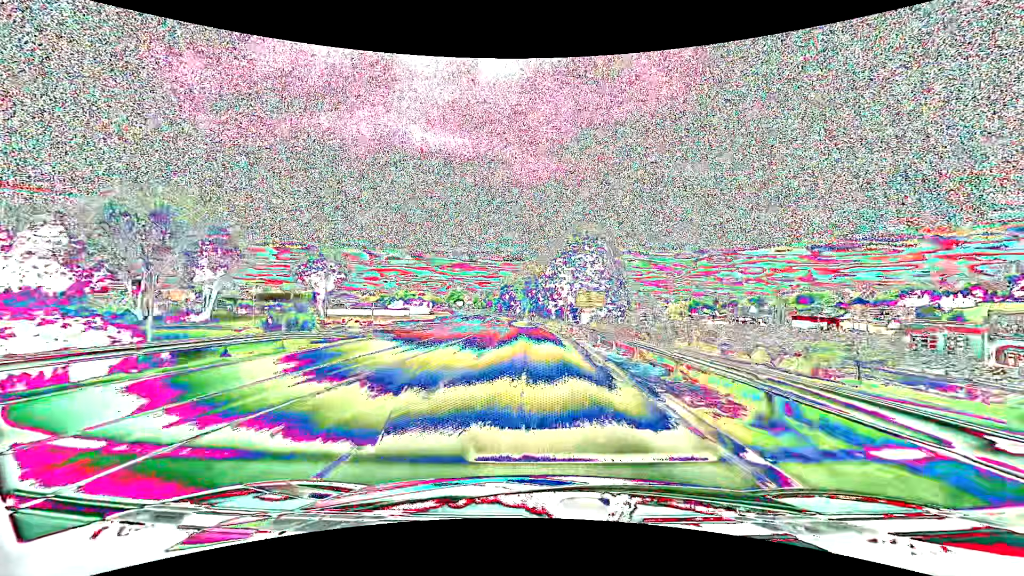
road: primary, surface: asphalt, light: Day
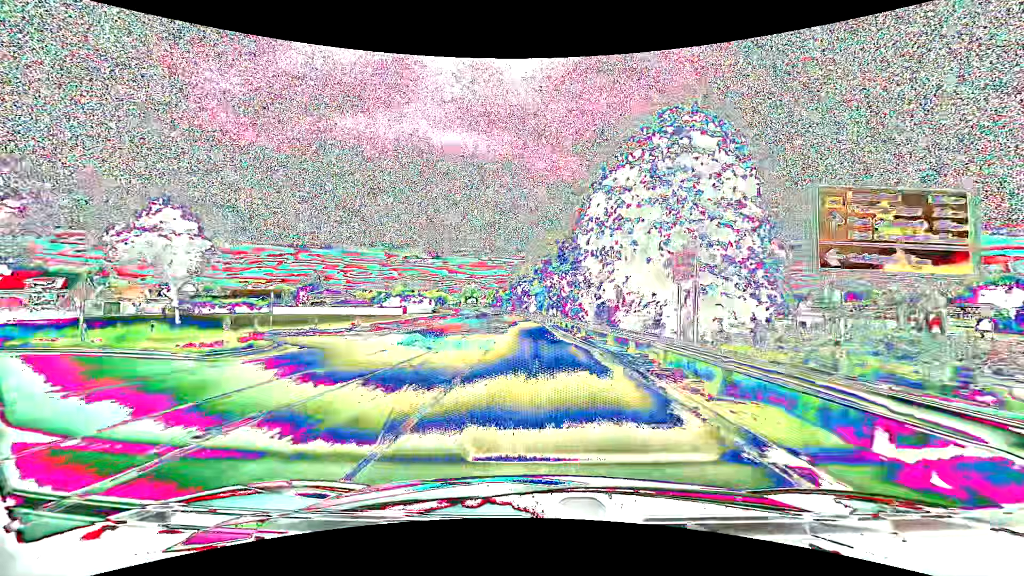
(-0.7, +34.0) m; -2°
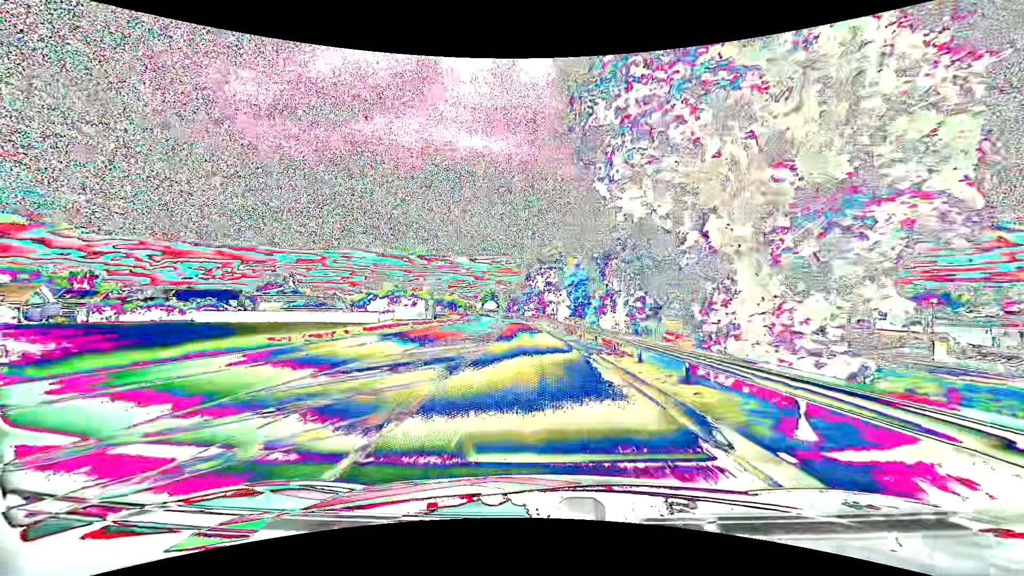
(-1.0, +46.7) m; -3°
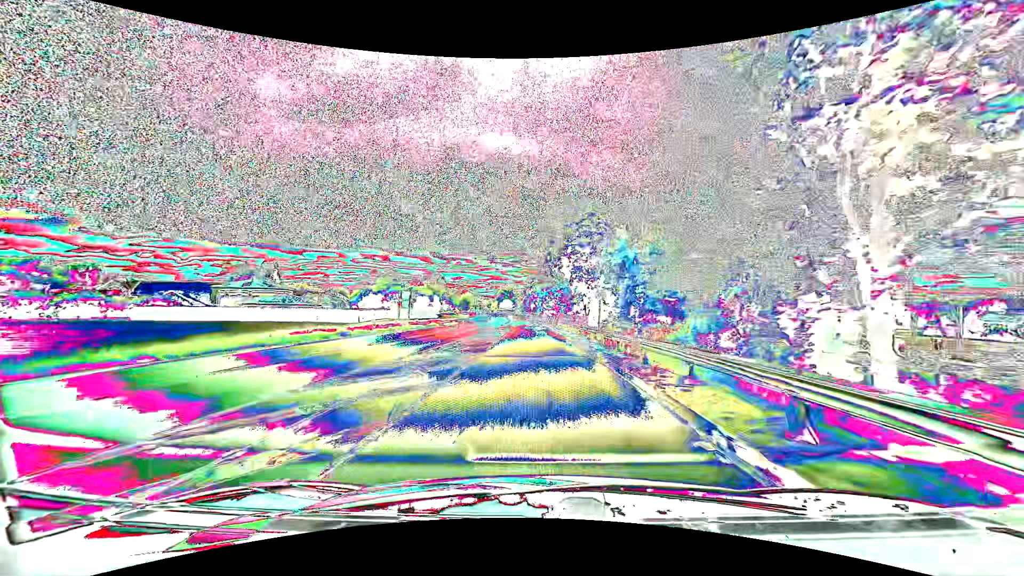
(-0.6, +24.2) m; -2°
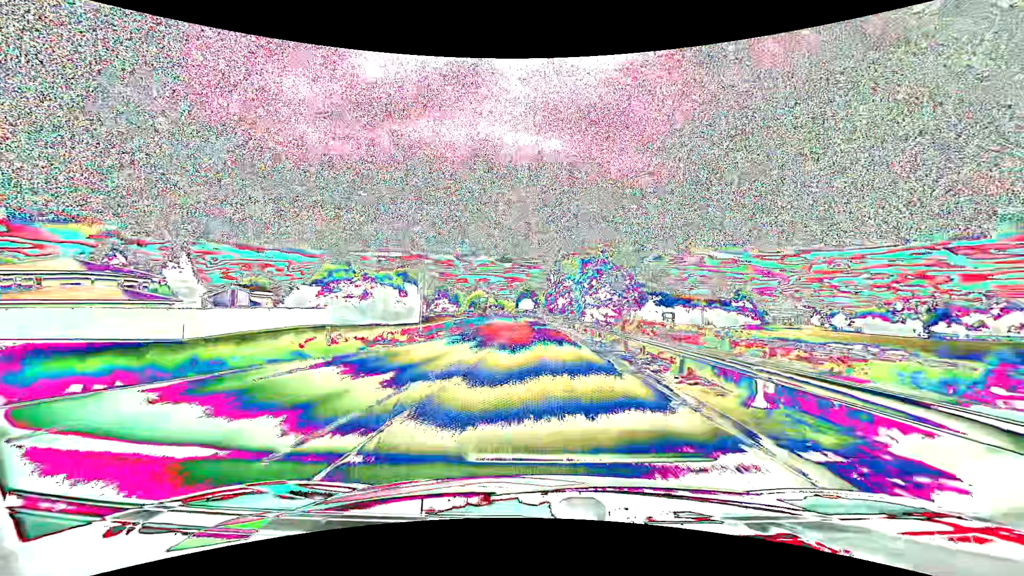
(-1.4, +50.2) m; -3°
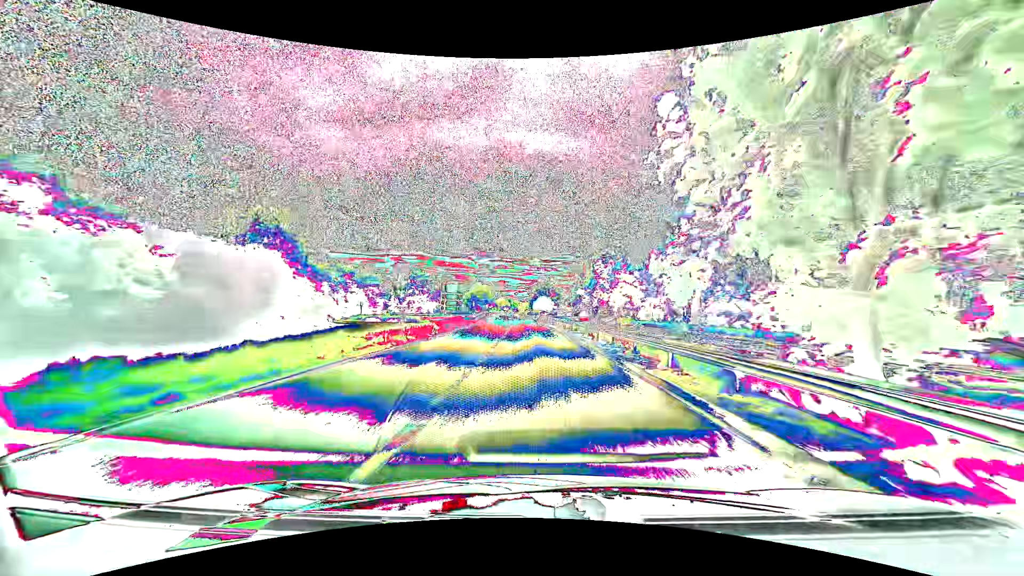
(-0.9, +63.4) m; -2°
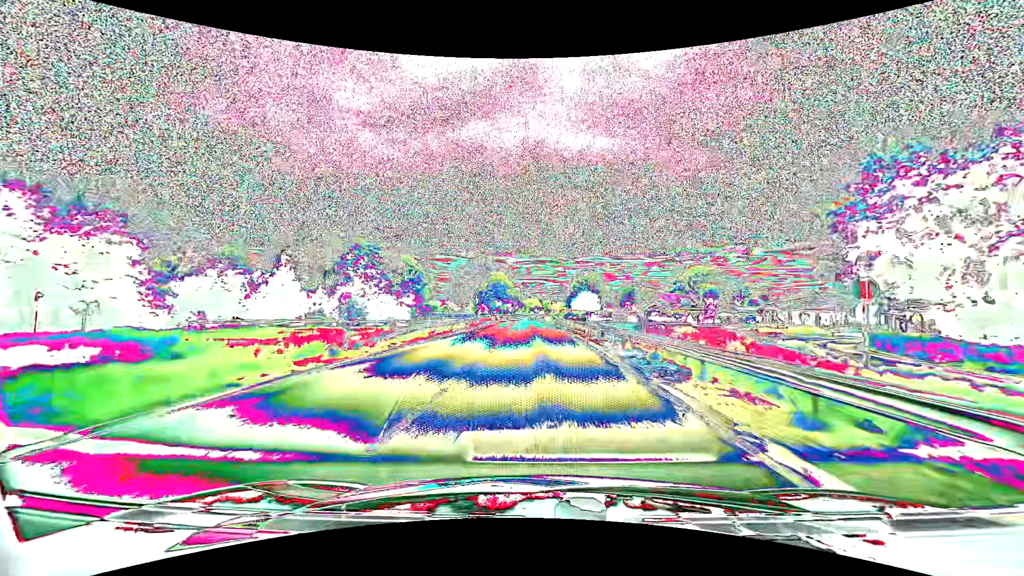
(-1.9, +62.4) m; -4°
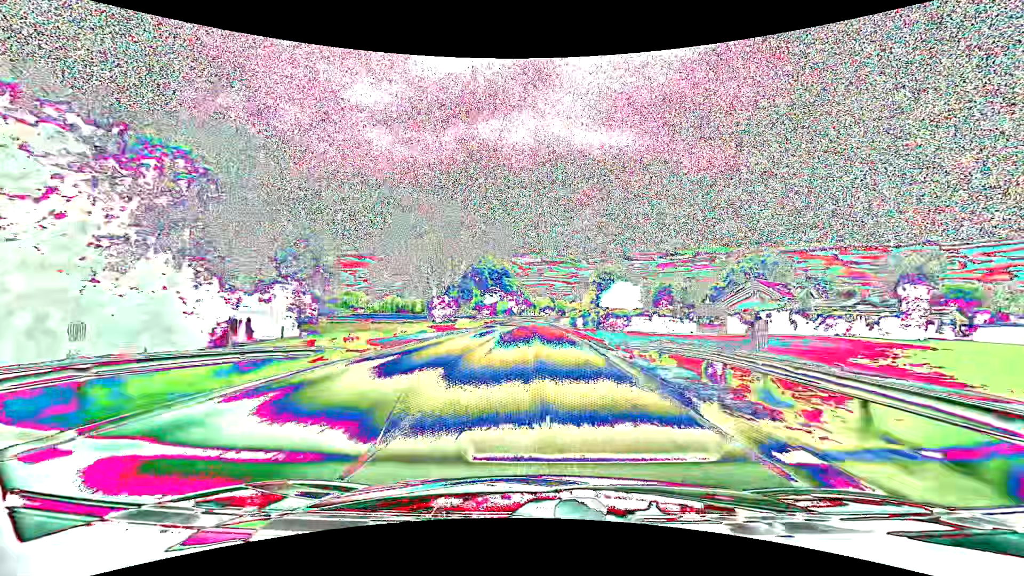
(-0.7, +49.7) m; -1°
(0, +10) (0, +20) (0, +30) (0, +40) (0, +50) (0, +60) (-1, +70) (-1, +80) (-1, +90) (-1, +100) m
